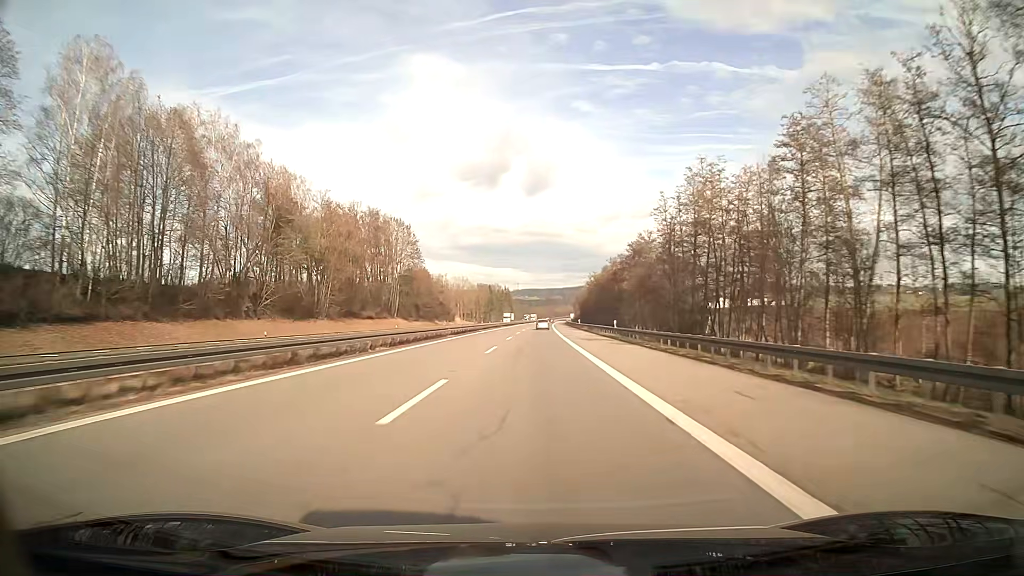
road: motorway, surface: asphalt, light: Day
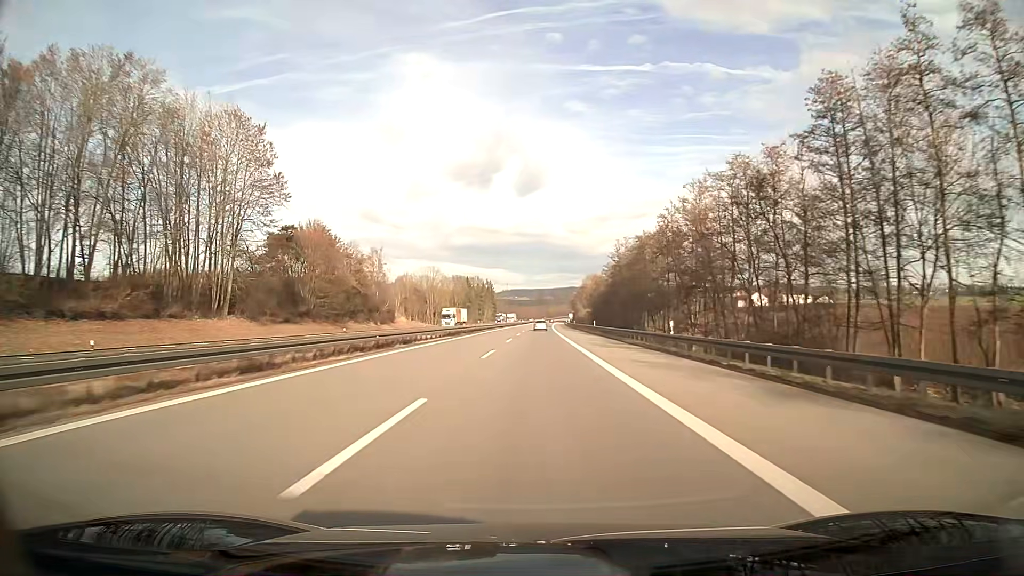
(+0.5, +76.2) m; +1°
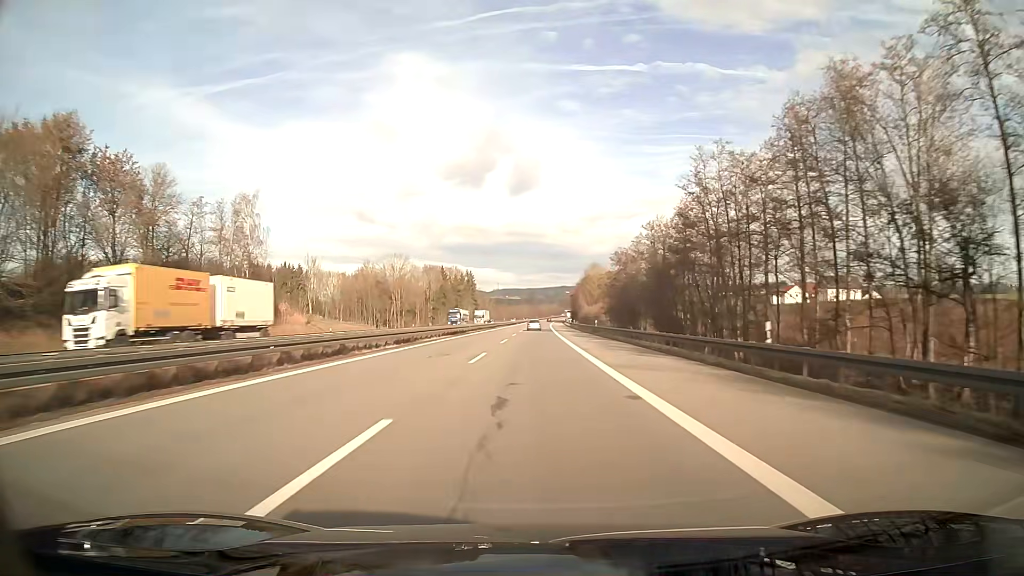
(+0.3, +57.1) m; +1°
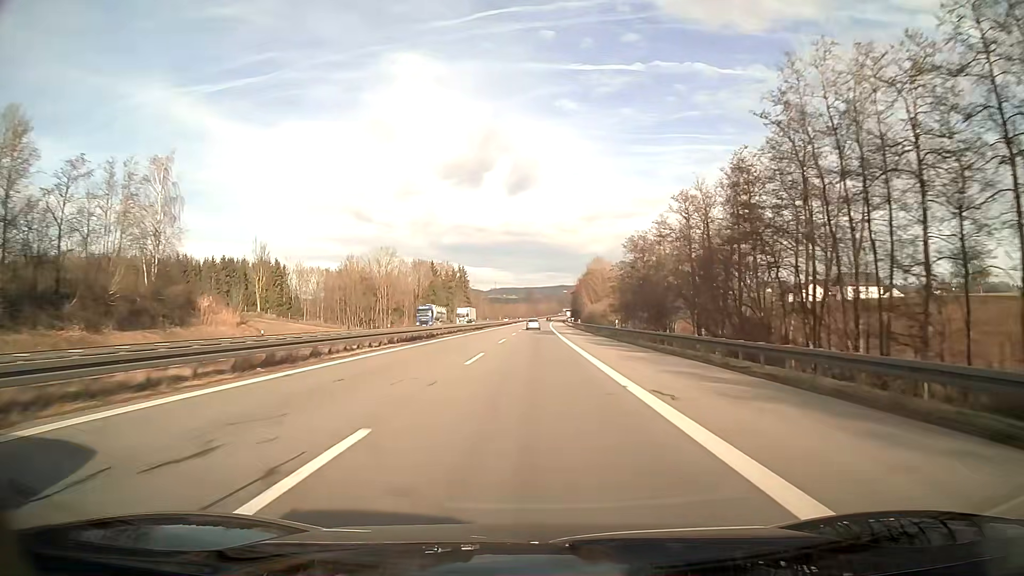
(0.0, +19.0) m; 0°
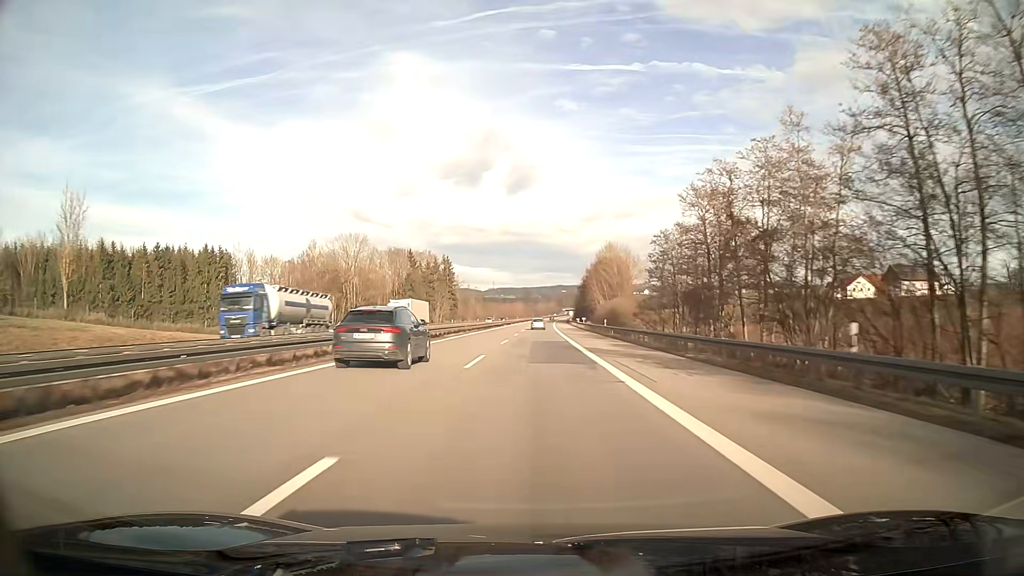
(+0.1, +38.1) m; 0°
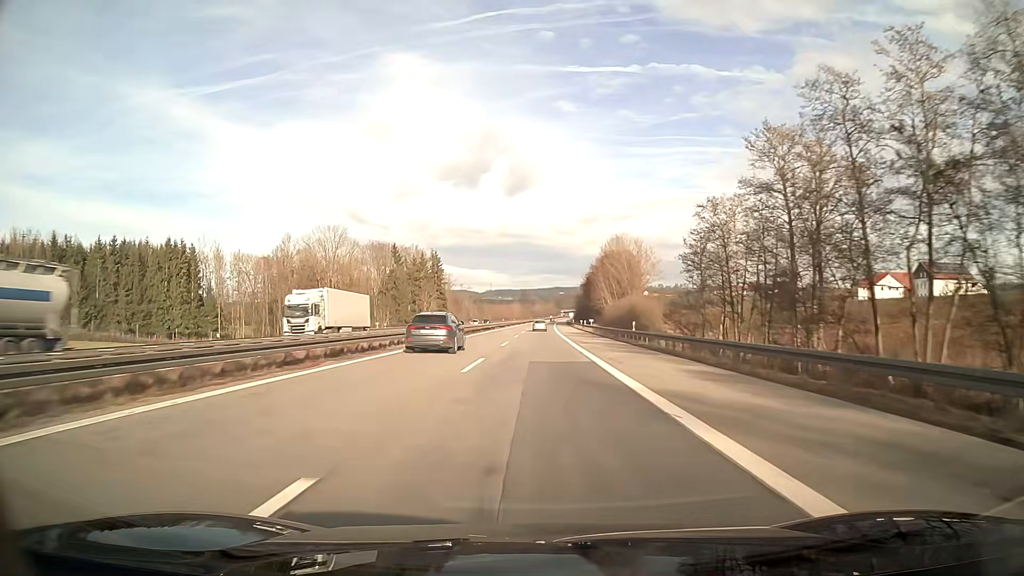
(0.0, +19.0) m; 0°
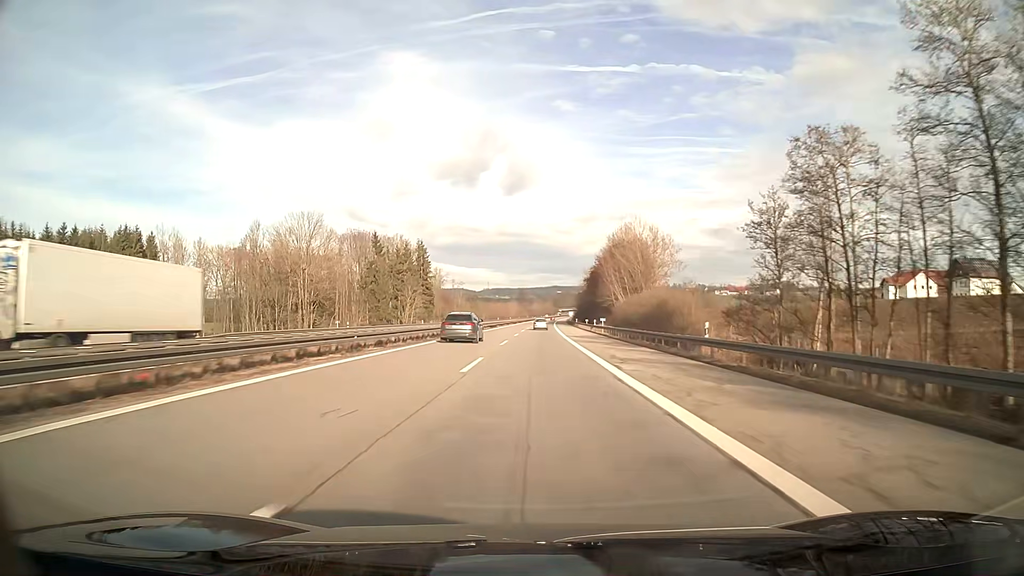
(0.0, +19.1) m; 0°
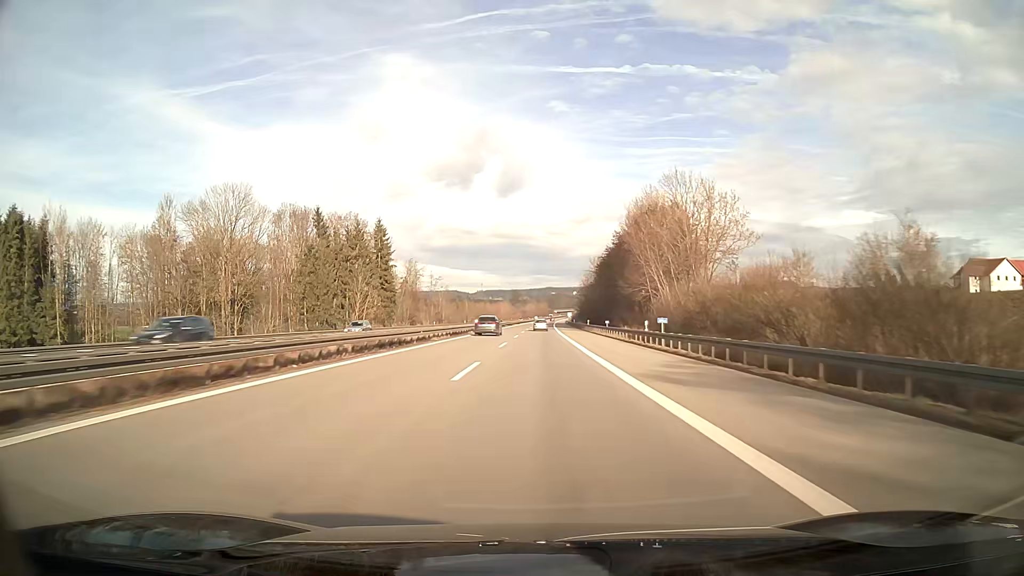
(+0.2, +38.1) m; +1°
